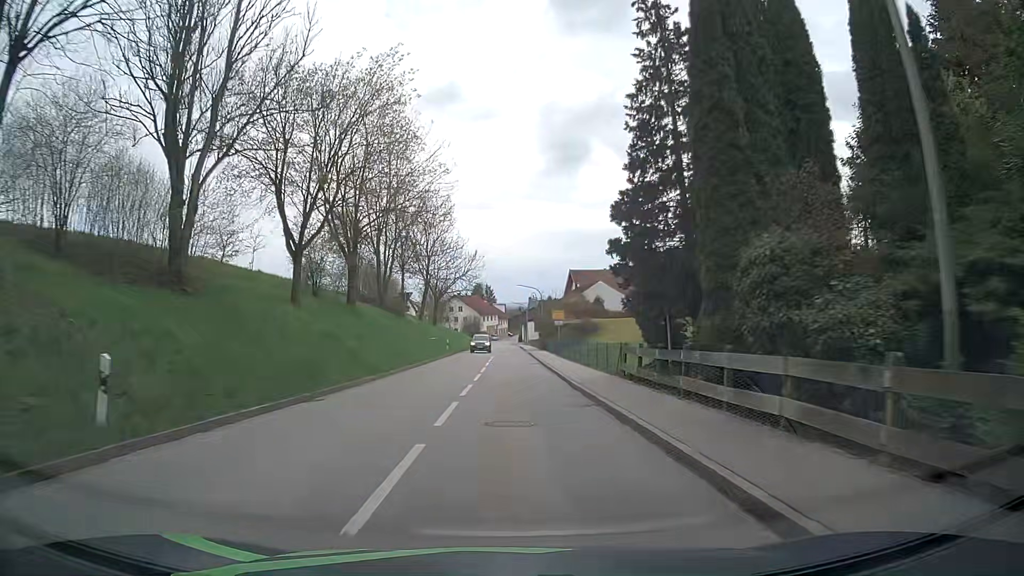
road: tertiary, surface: asphalt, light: Day
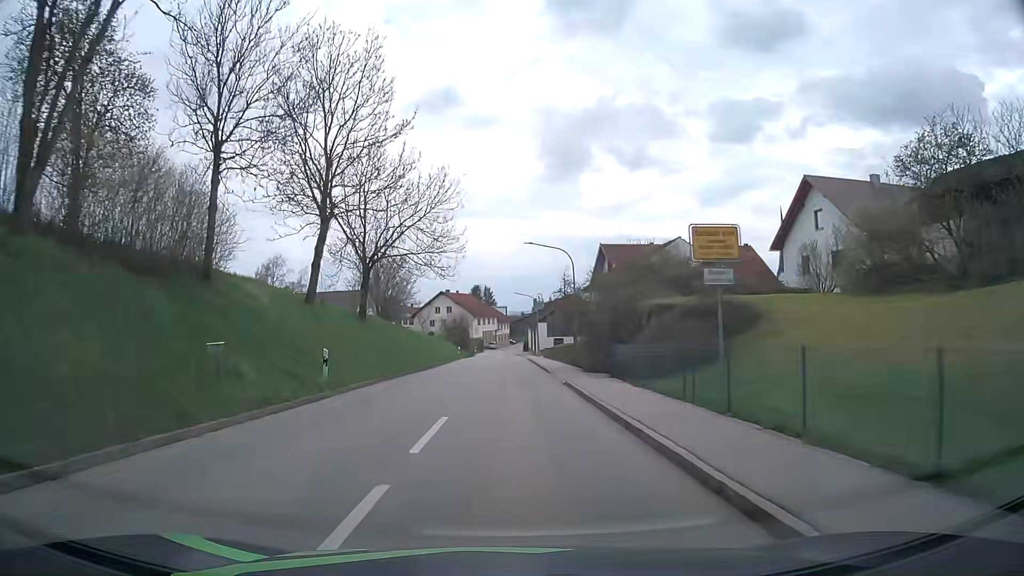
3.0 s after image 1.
(-0.1, +38.6) m; 0°
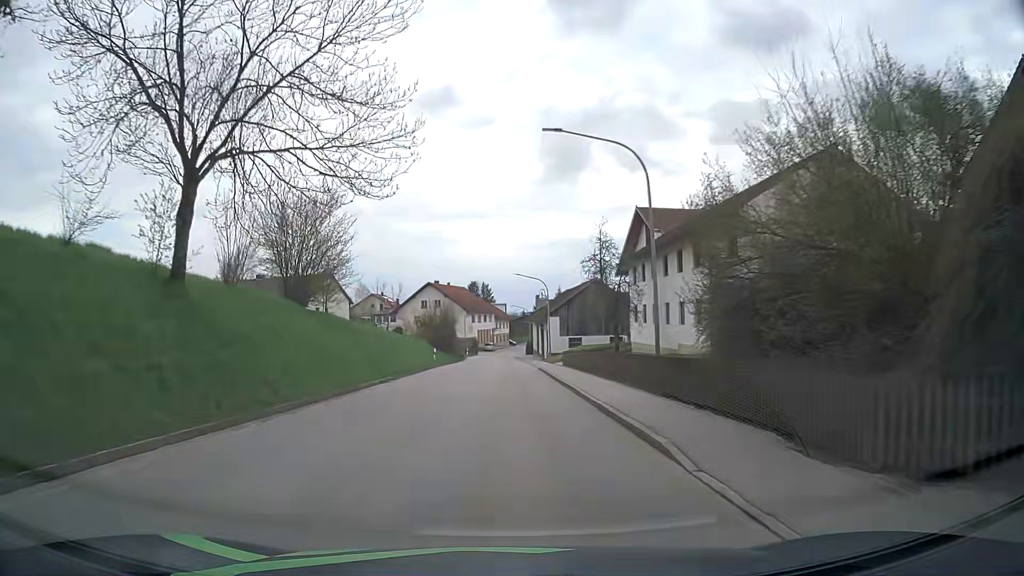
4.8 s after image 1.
(0.0, +22.6) m; 0°
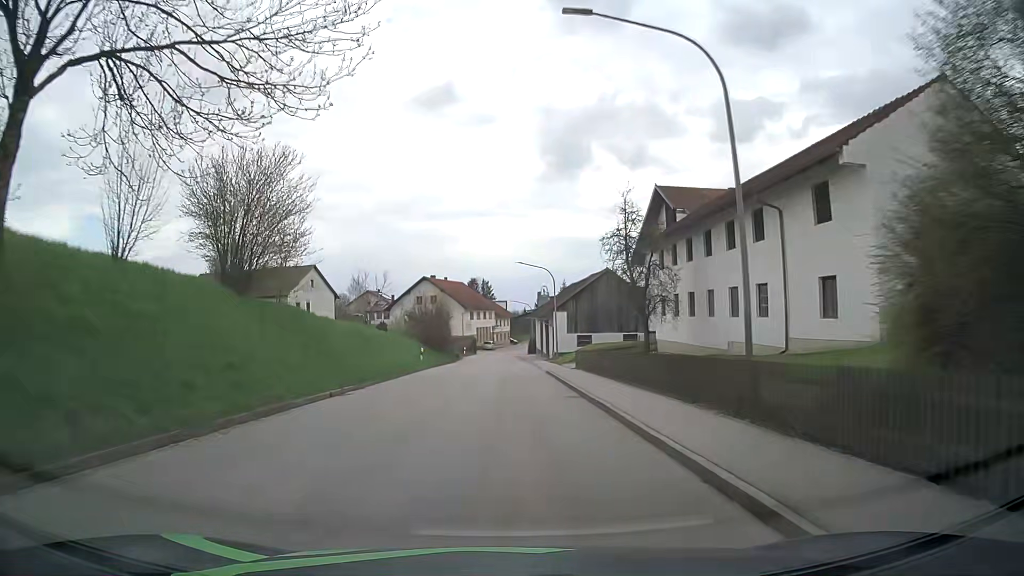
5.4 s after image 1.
(0.0, +7.4) m; 0°
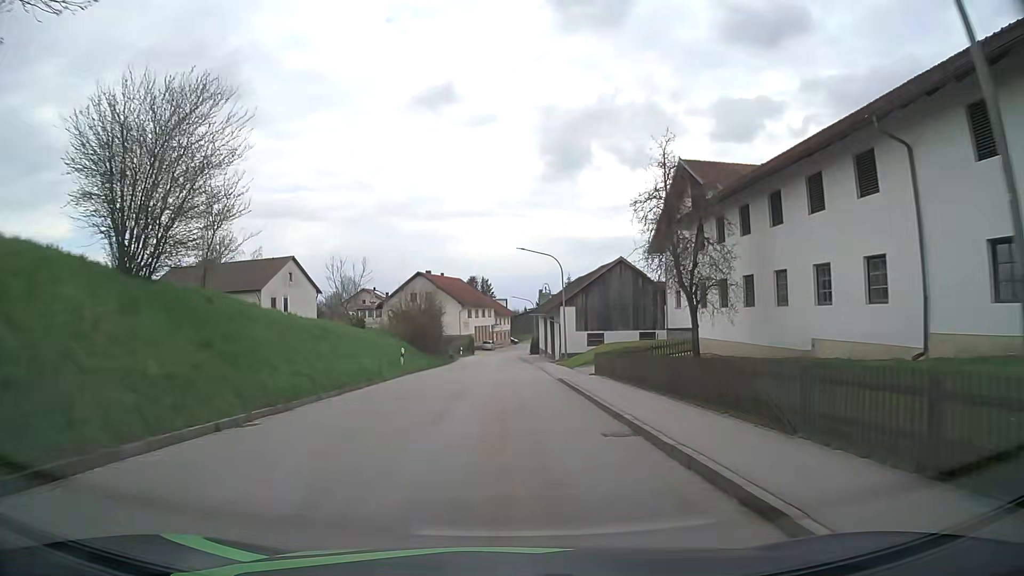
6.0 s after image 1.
(0.0, +7.3) m; 0°
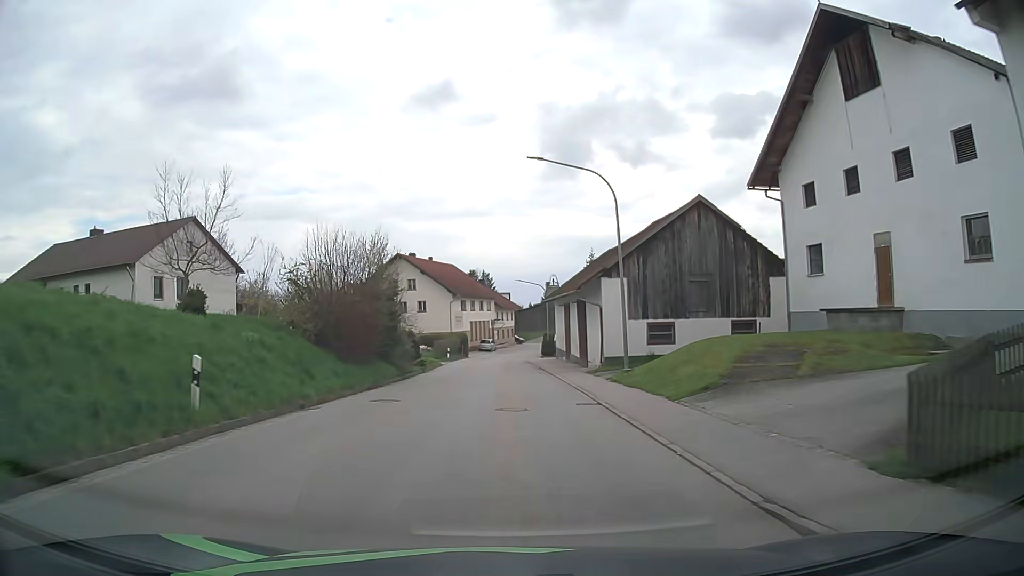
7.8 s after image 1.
(0.0, +21.8) m; 0°
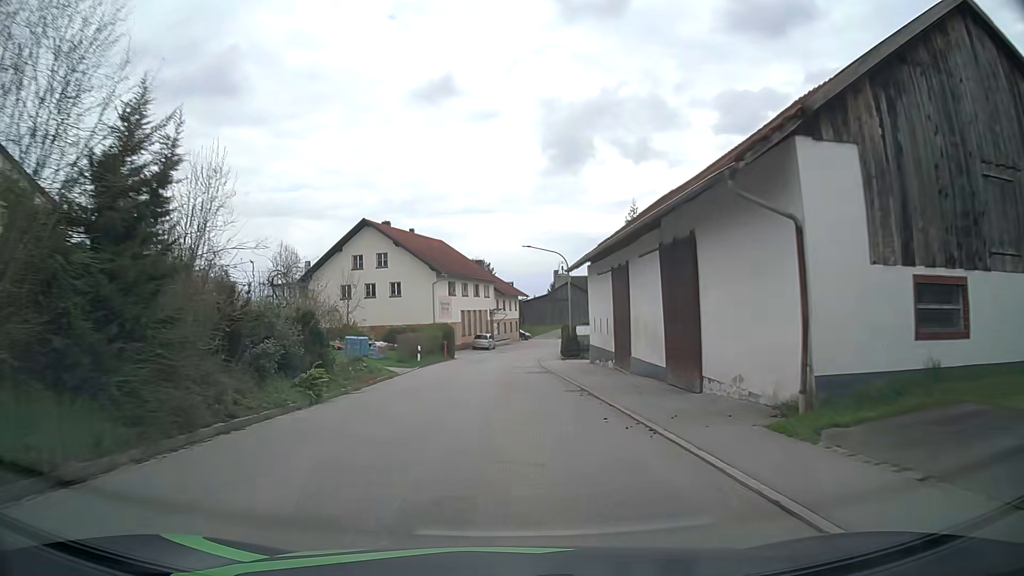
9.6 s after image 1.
(-0.2, +21.3) m; -1°
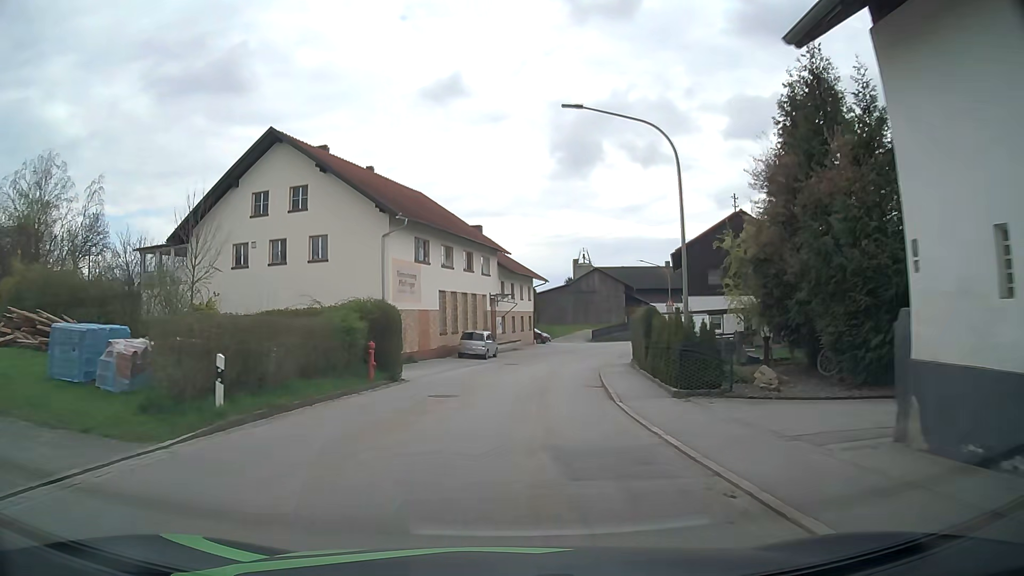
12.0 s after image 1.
(0.0, +27.8) m; 0°
(0, +10) (+1, +20) (+2, +30) (+4, +40) (+6, +49) (+10, +59) (+14, +68) (+20, +76) (+27, +83) (+34, +90) m
